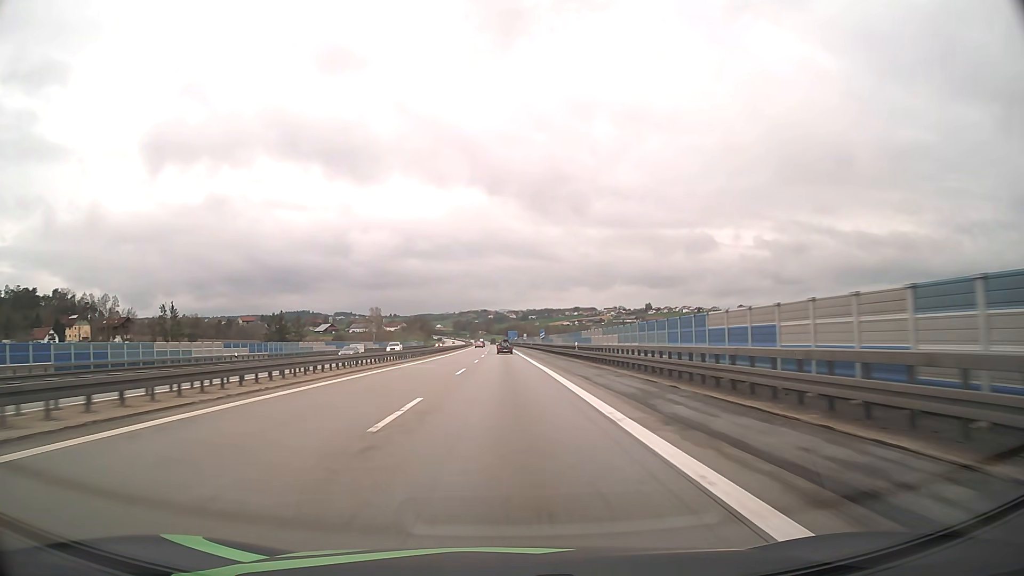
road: motorway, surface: asphalt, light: Day
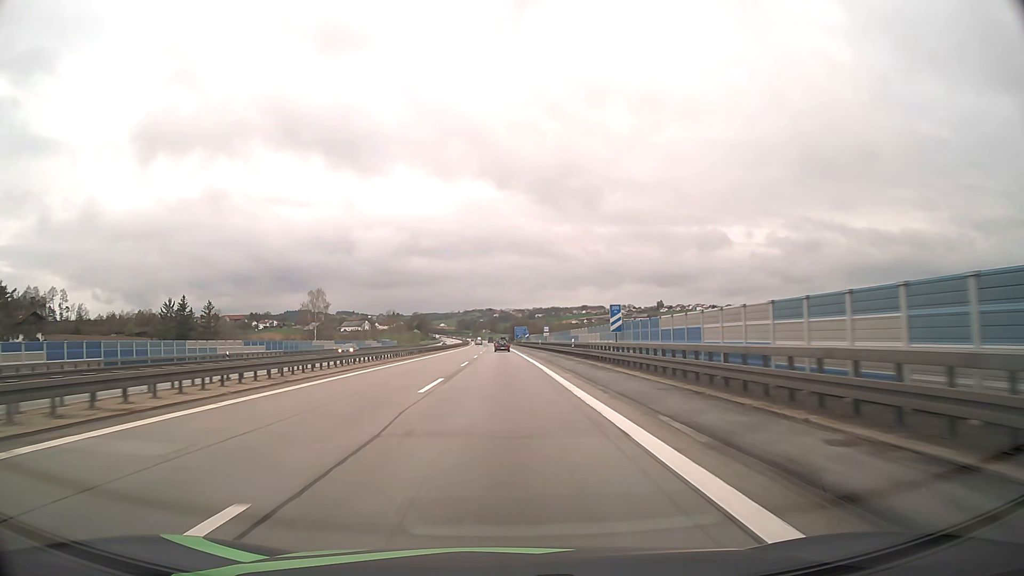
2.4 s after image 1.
(-0.4, +65.2) m; -1°
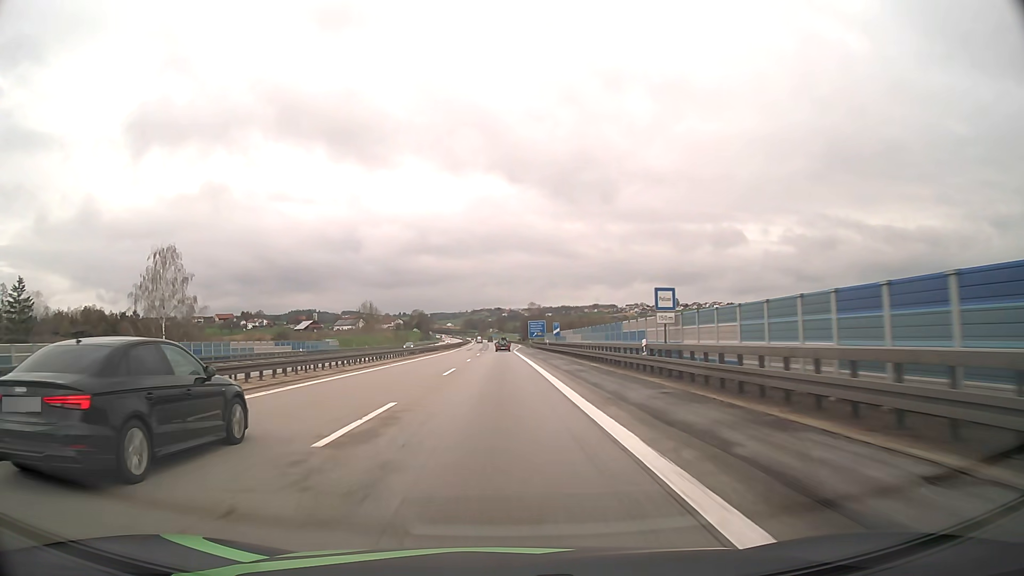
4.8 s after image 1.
(-0.3, +63.1) m; -1°
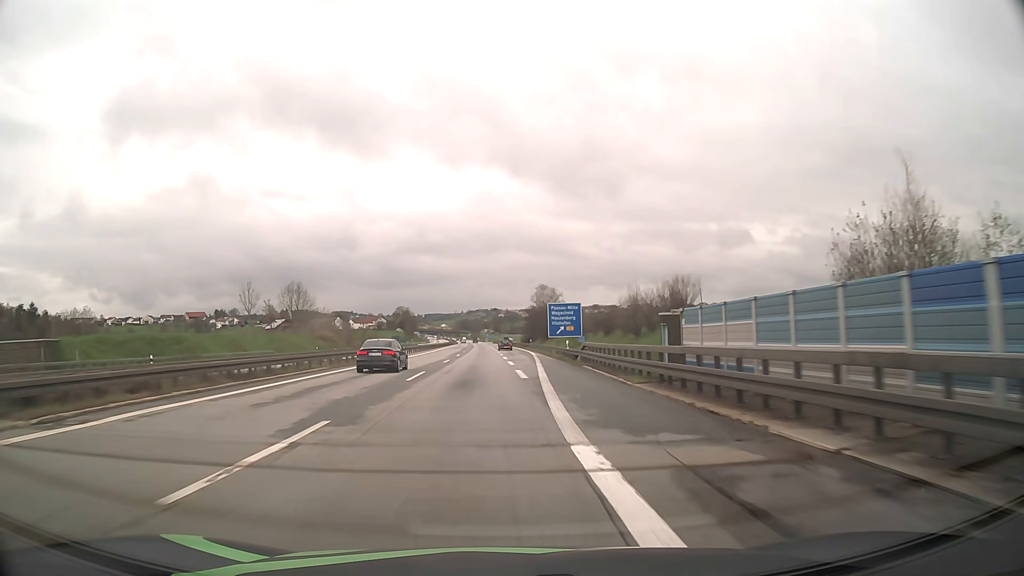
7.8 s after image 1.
(-0.3, +75.5) m; 0°
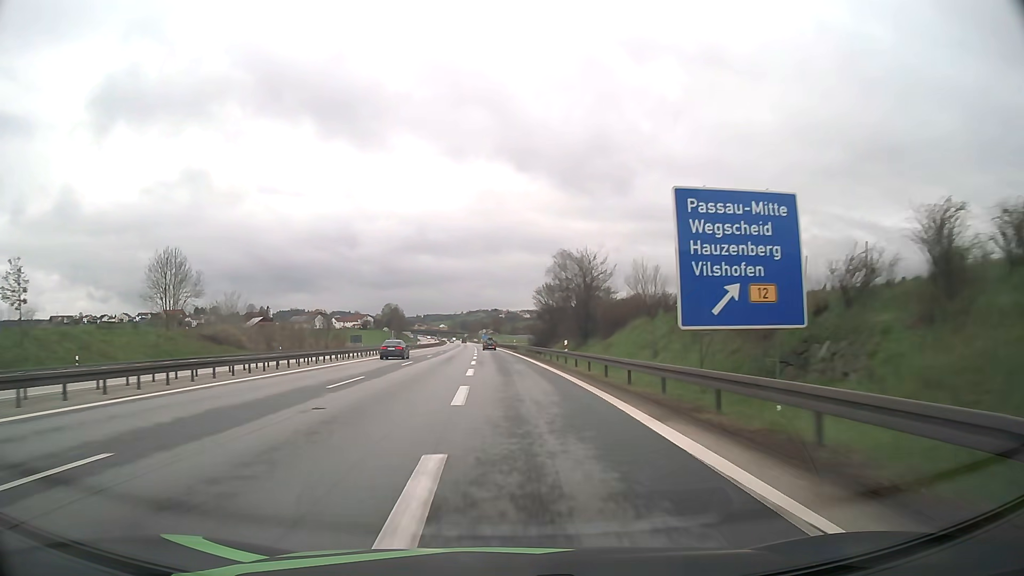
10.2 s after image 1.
(+0.2, +57.6) m; 0°
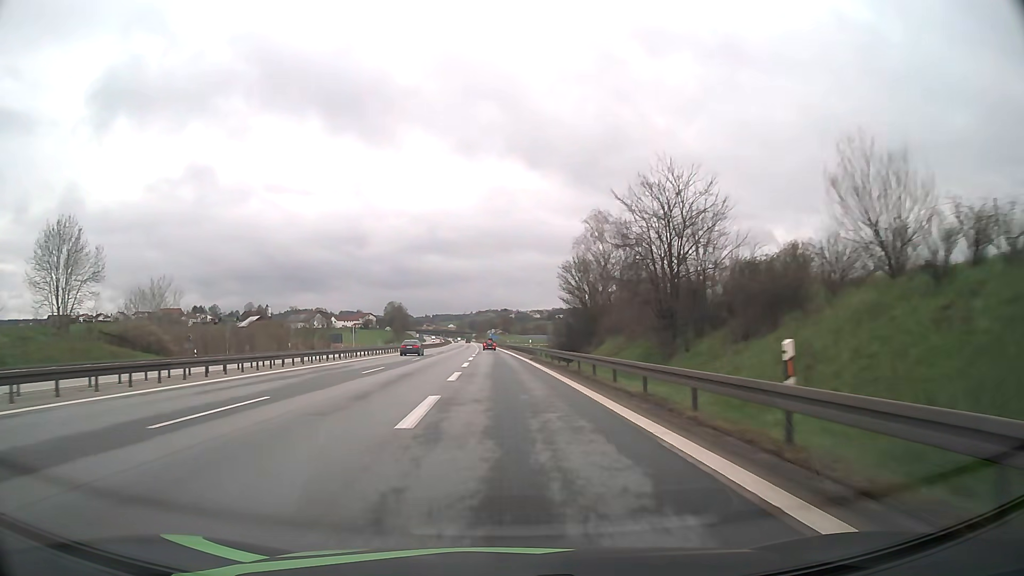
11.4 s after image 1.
(-0.2, +27.8) m; -1°
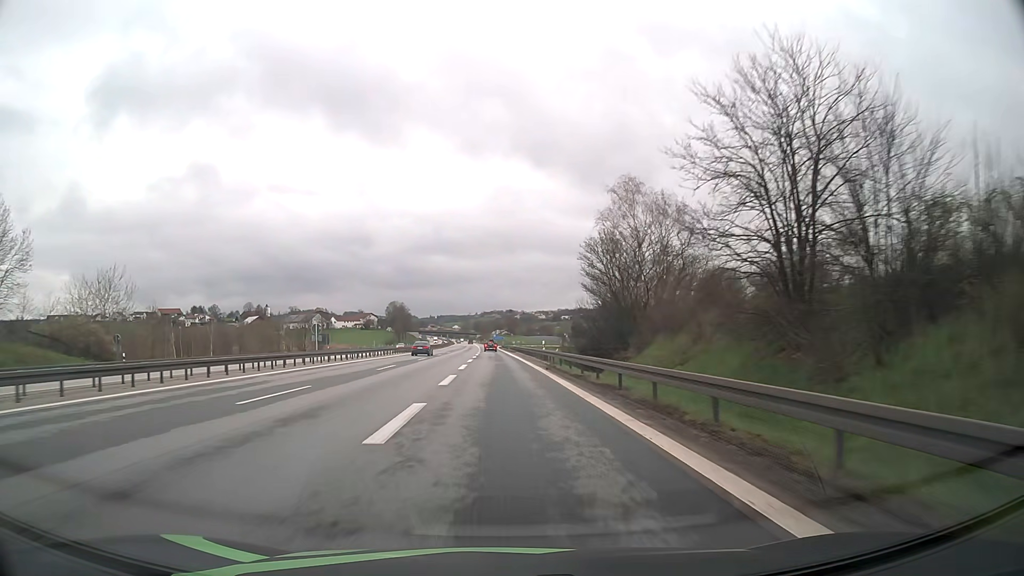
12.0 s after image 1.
(0.0, +13.6) m; 0°
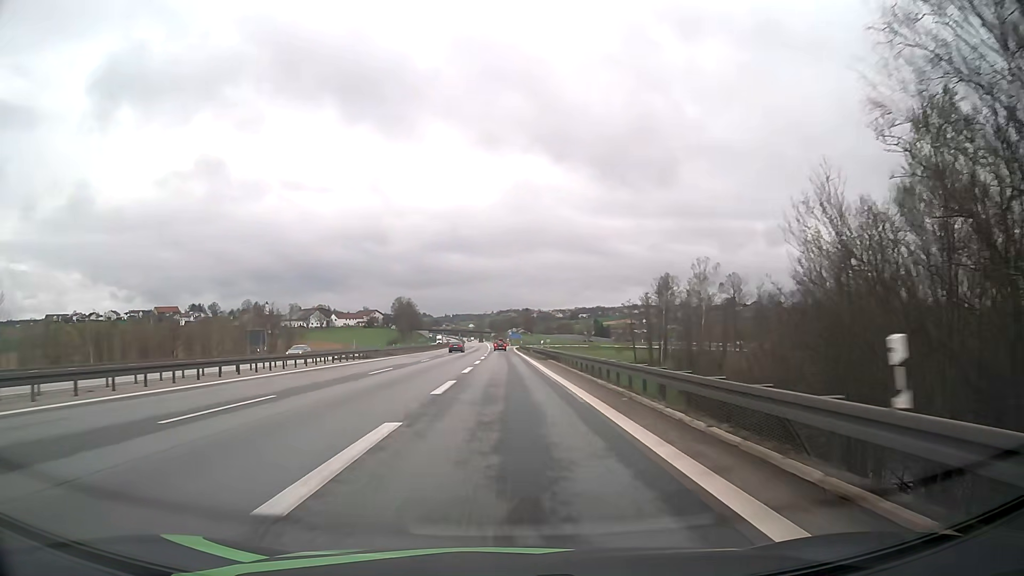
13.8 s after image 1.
(-0.5, +39.6) m; -1°
(0, +10) (0, +20) (0, +30) (0, +40) (0, +50) (0, +60) (0, +70) (-1, +80) (-1, +90) (-1, +100) m
